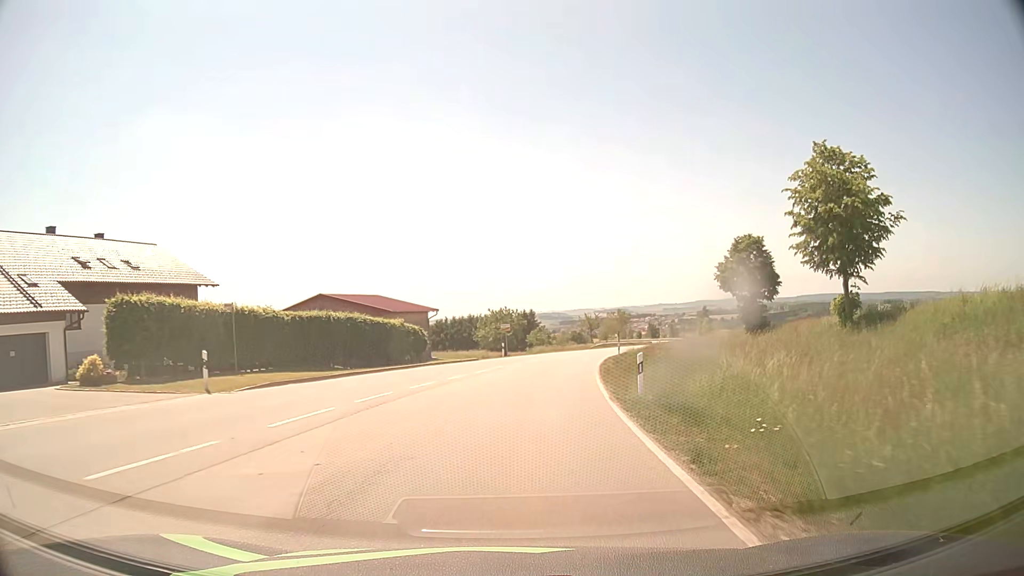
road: secondary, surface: asphalt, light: Day
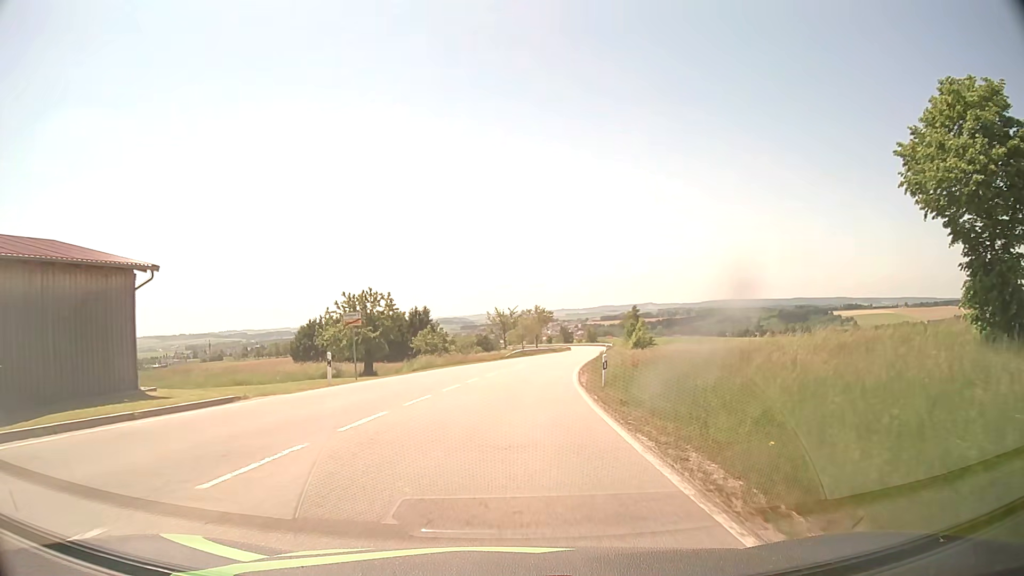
(+2.1, +30.5) m; +9°
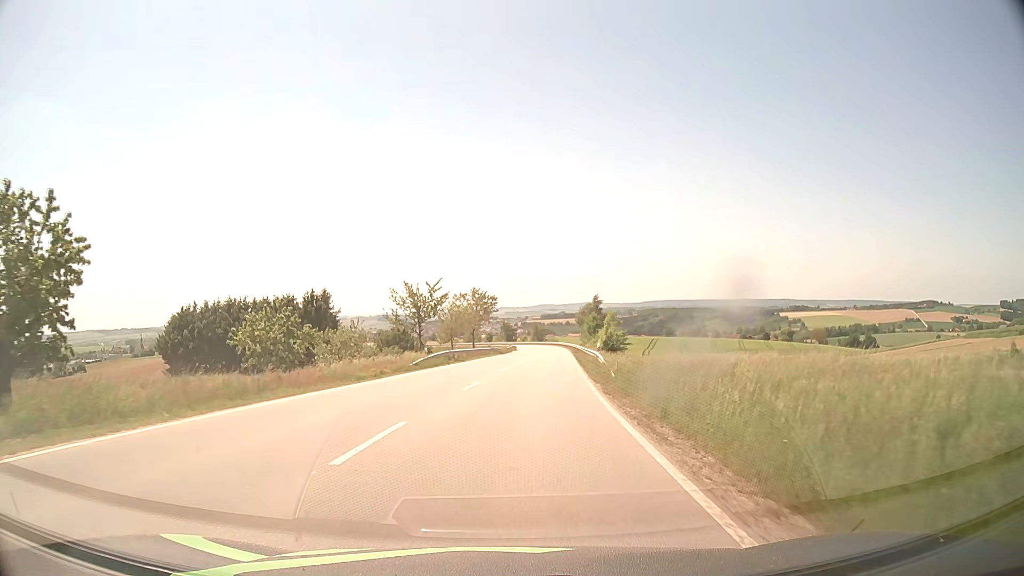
(+1.3, +30.7) m; +5°
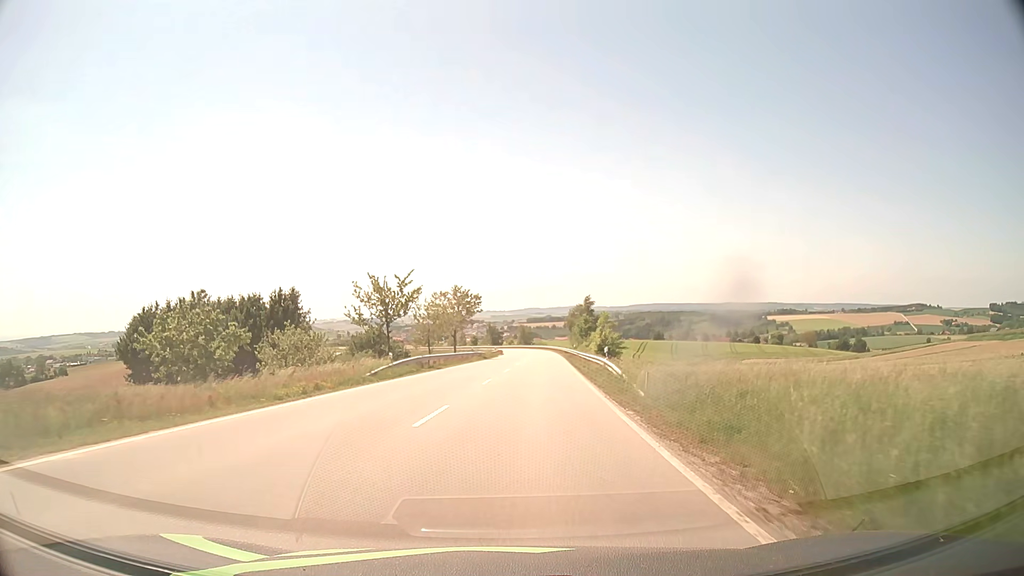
(+0.1, +7.7) m; +1°
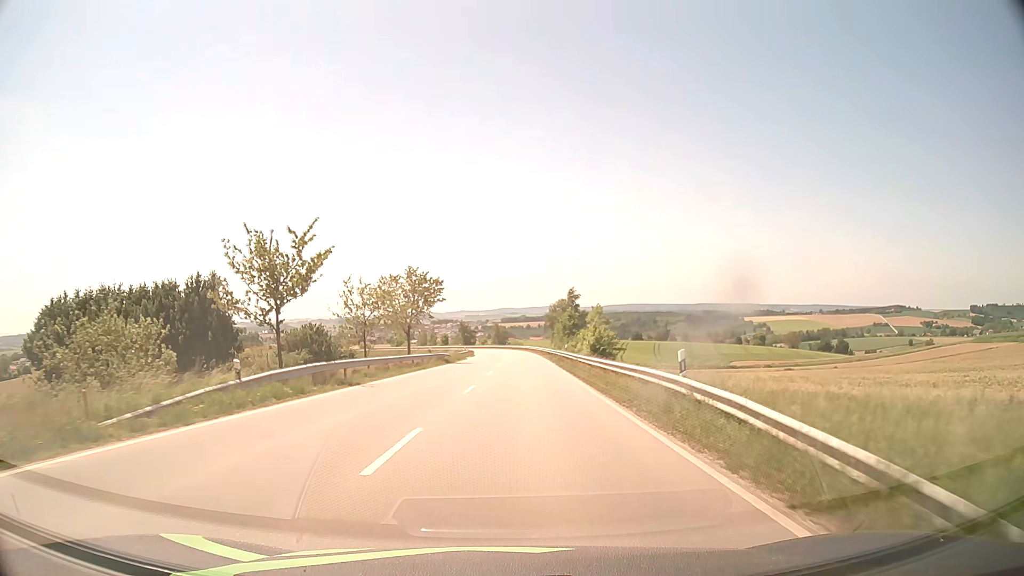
(+0.3, +16.6) m; +2°
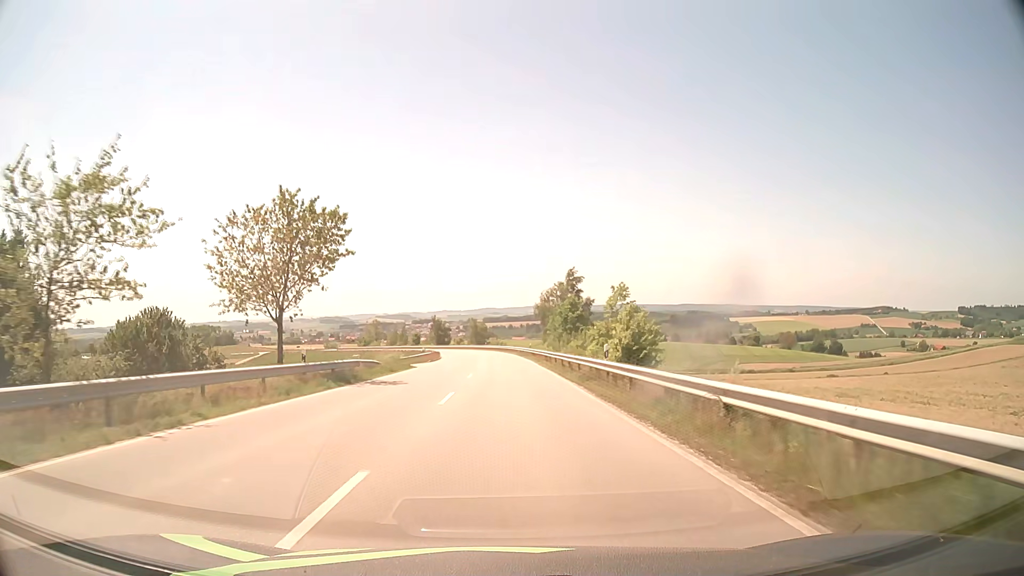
(+0.5, +27.9) m; +2°
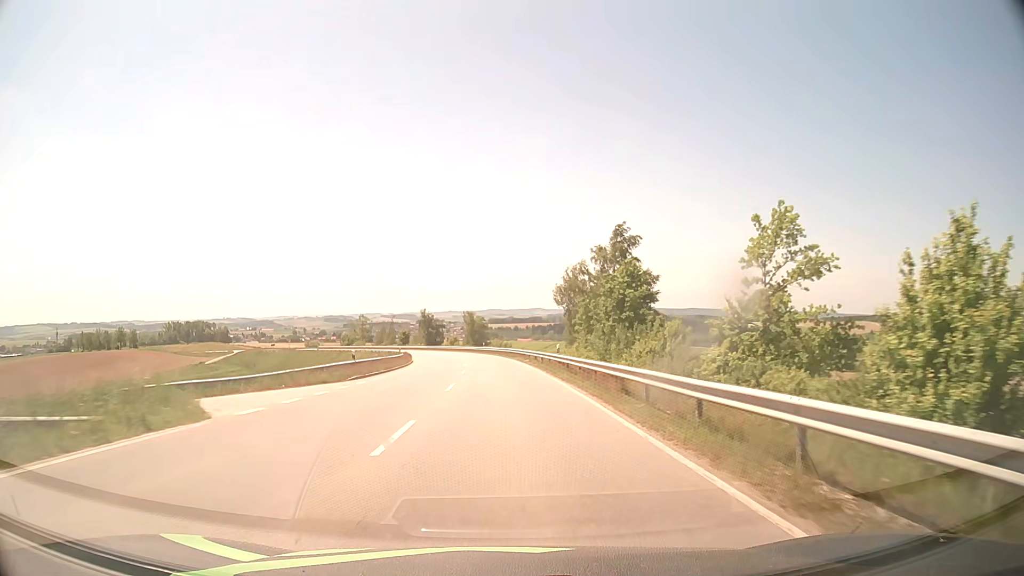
(-0.1, +31.3) m; 0°
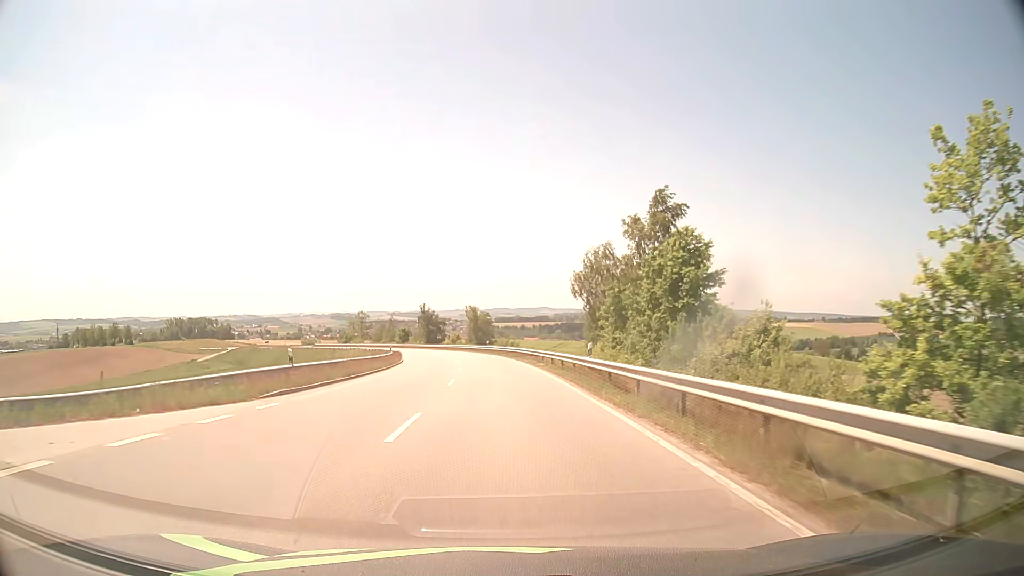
(-0.1, +10.9) m; -1°
